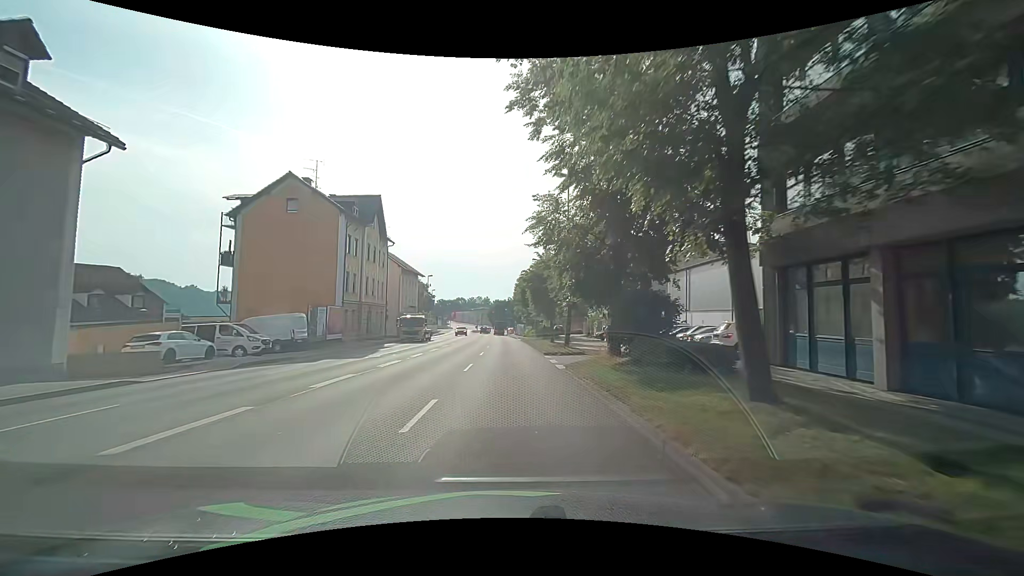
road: primary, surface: asphalt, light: Day
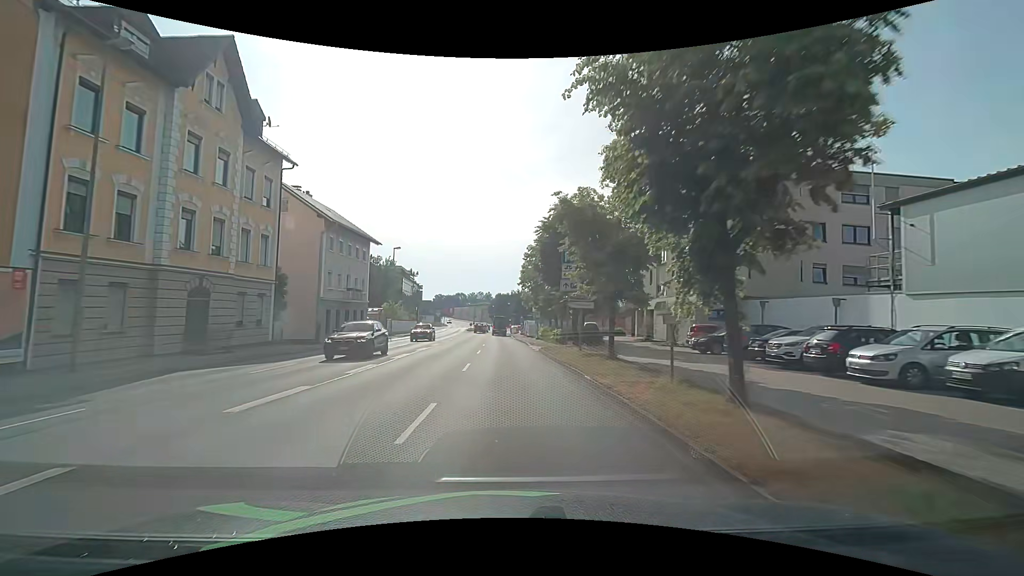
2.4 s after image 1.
(+0.4, +27.6) m; +1°
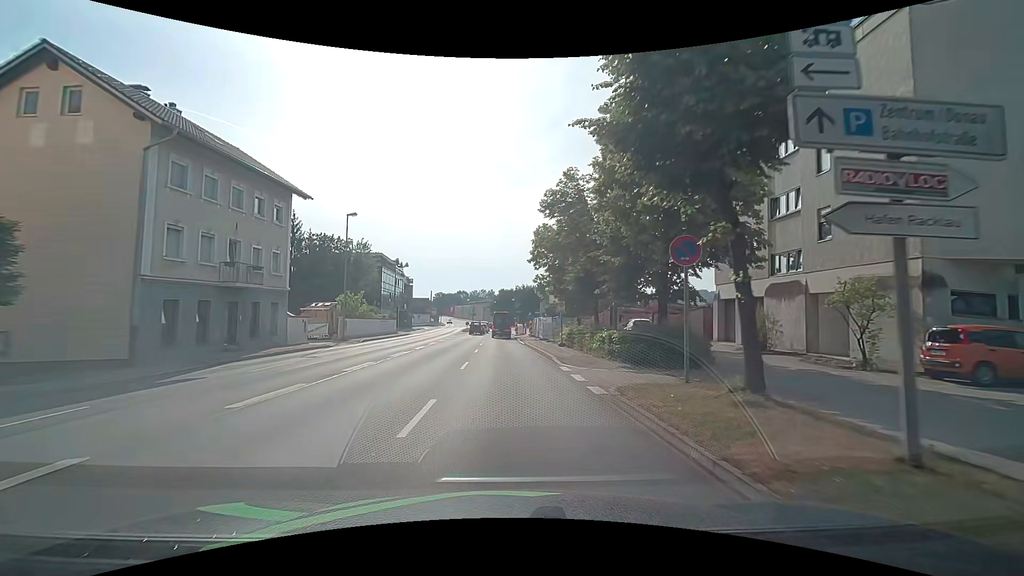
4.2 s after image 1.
(0.0, +17.6) m; -2°
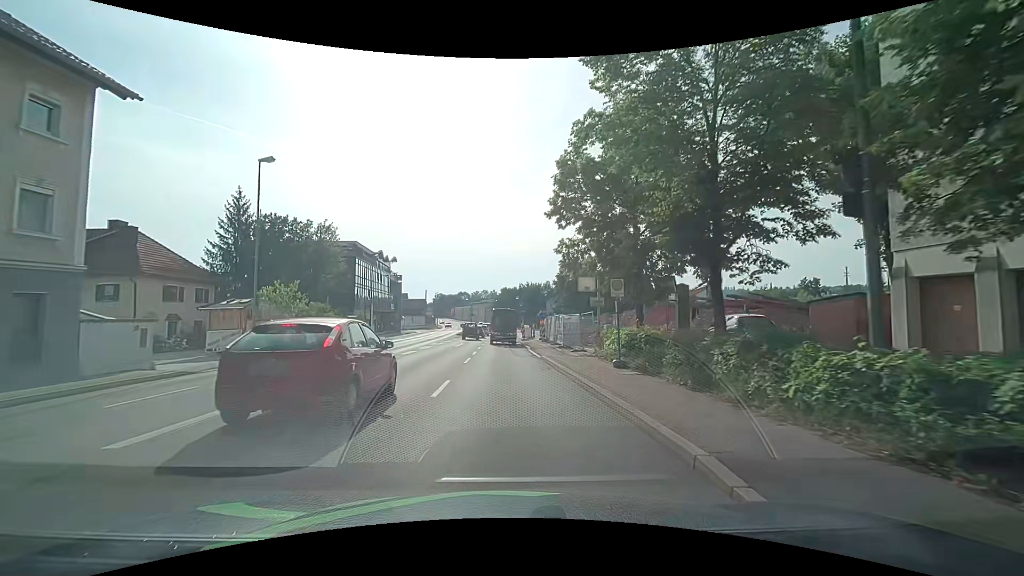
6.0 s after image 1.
(+0.4, +14.3) m; +1°
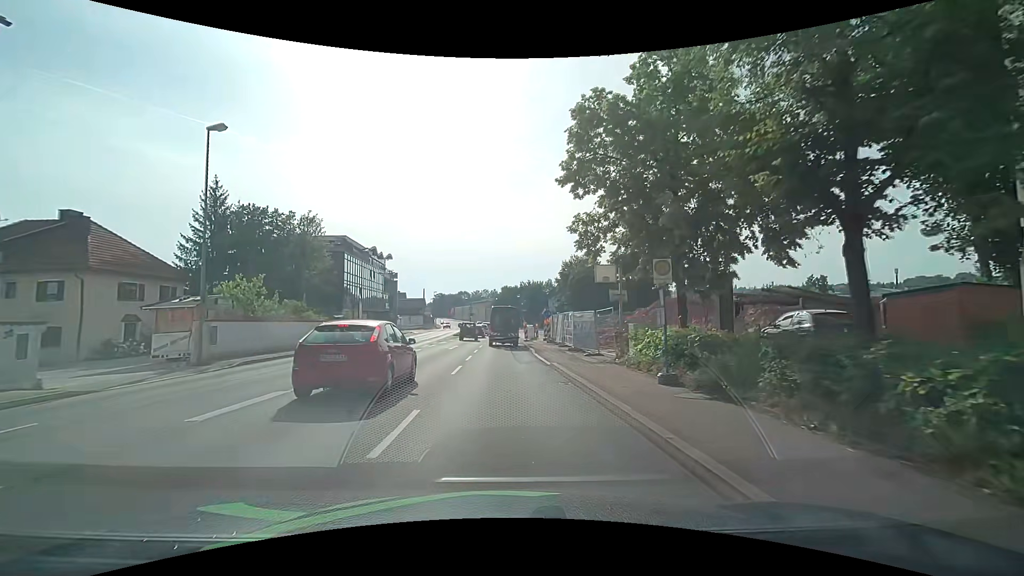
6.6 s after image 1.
(0.0, +4.4) m; 0°
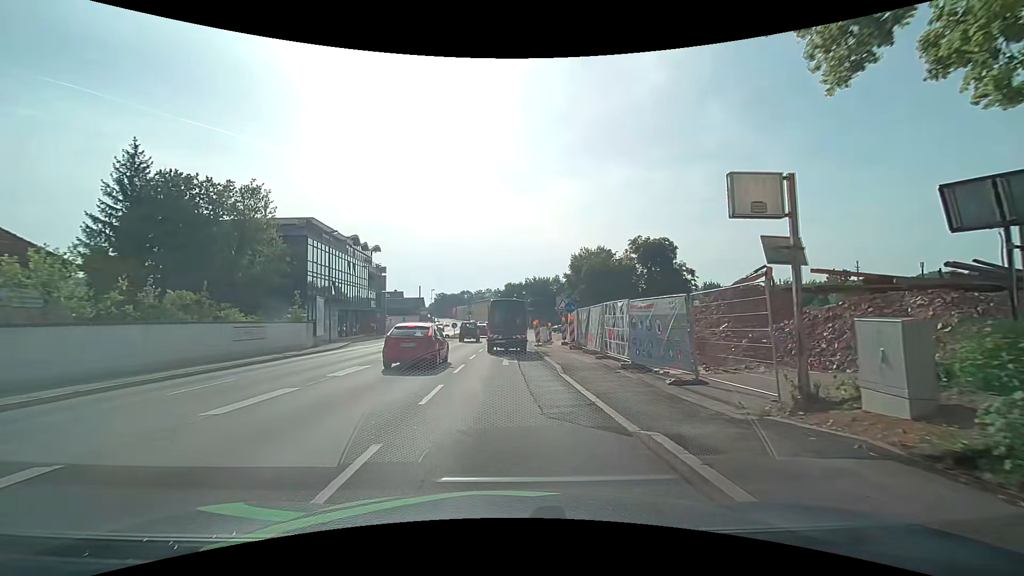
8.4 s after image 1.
(0.0, +11.2) m; -1°
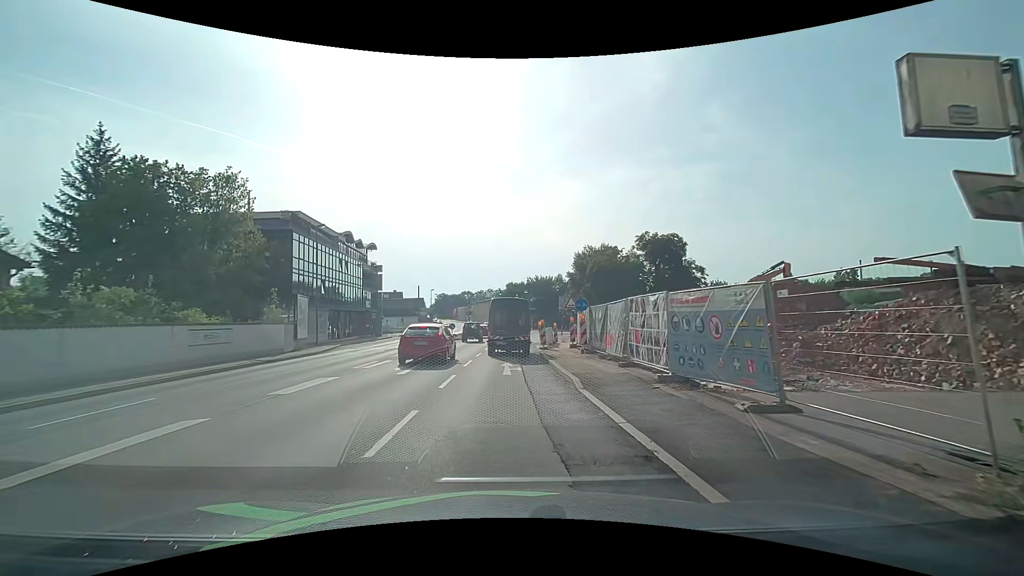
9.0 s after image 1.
(0.0, +3.5) m; 0°
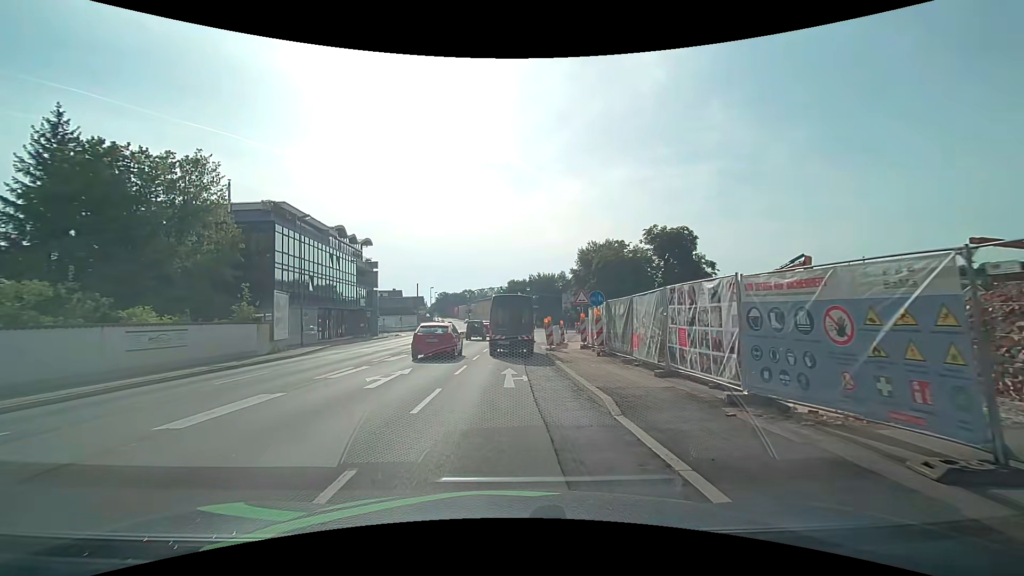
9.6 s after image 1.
(0.0, +3.5) m; 0°
(0, +10) (0, +20) (0, +30) (+1, +40) (+1, +50) (+1, +60) (+2, +70) (+2, +80) (+1, +90) (+1, +100) m
